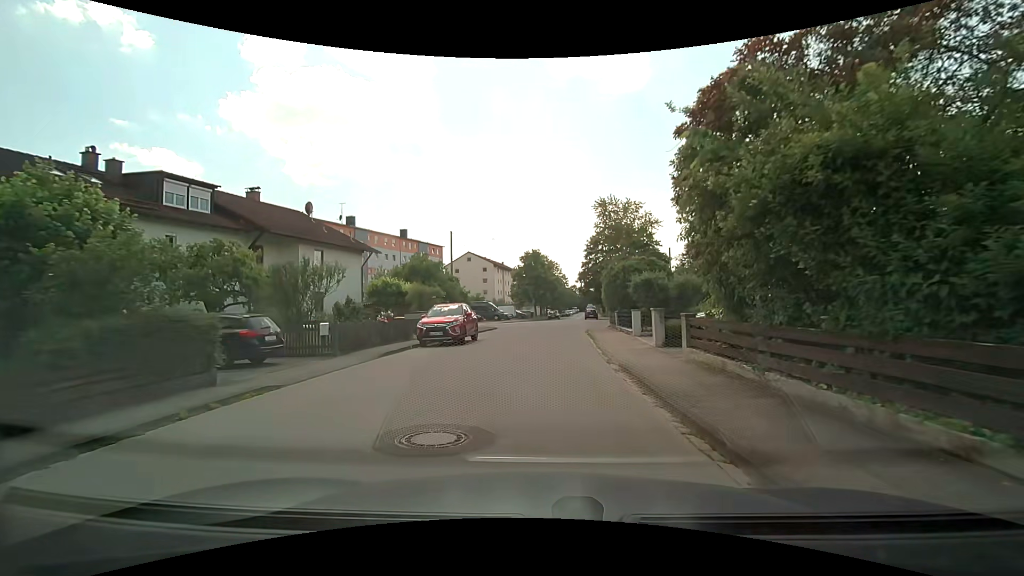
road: residential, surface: asphalt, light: Day
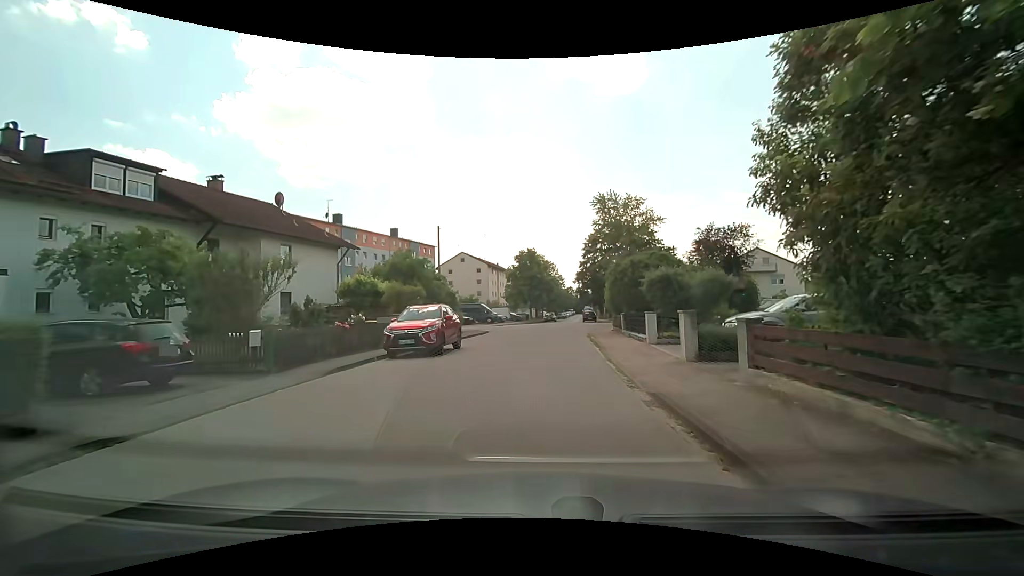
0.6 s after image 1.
(0.0, +3.6) m; 0°
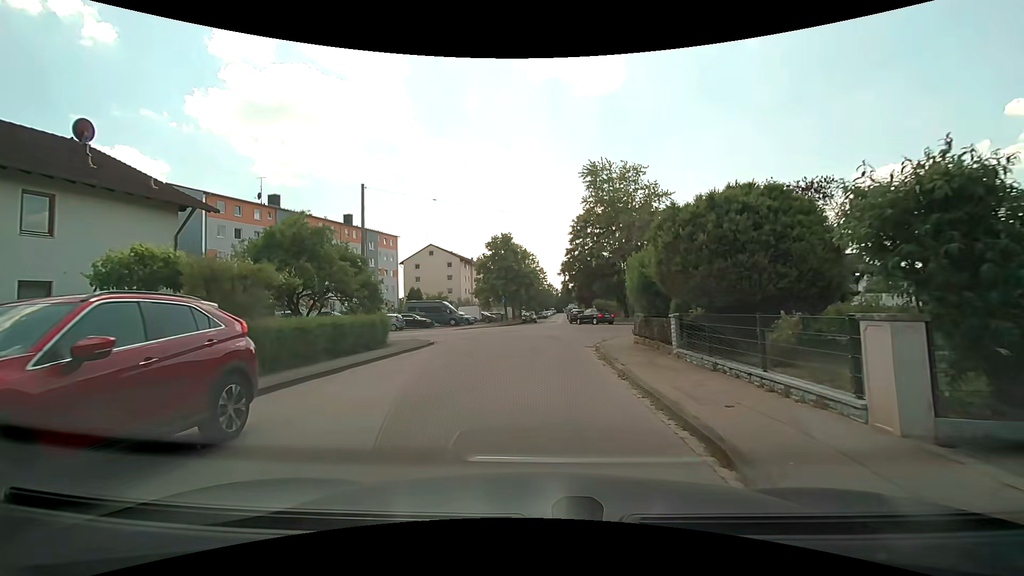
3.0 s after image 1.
(+0.2, +12.8) m; +2°
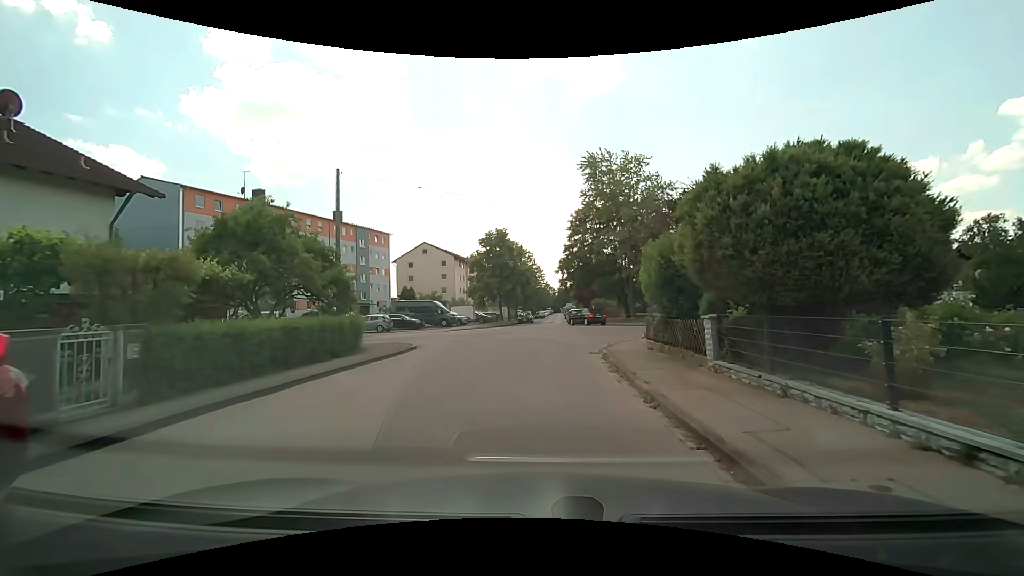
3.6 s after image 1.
(0.0, +2.8) m; +1°
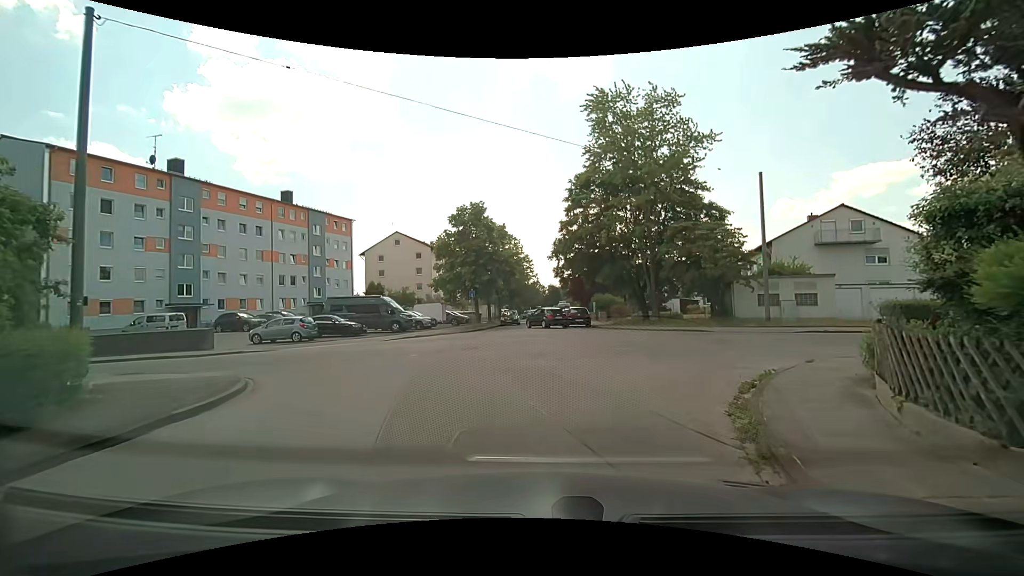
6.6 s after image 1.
(+0.1, +12.7) m; -1°
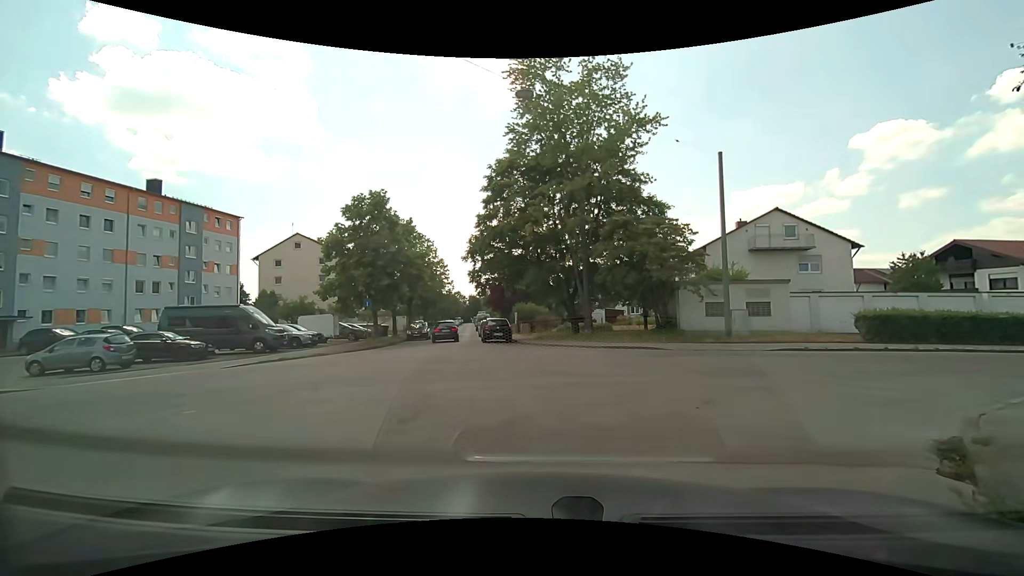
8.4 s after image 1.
(+0.5, +6.5) m; +8°
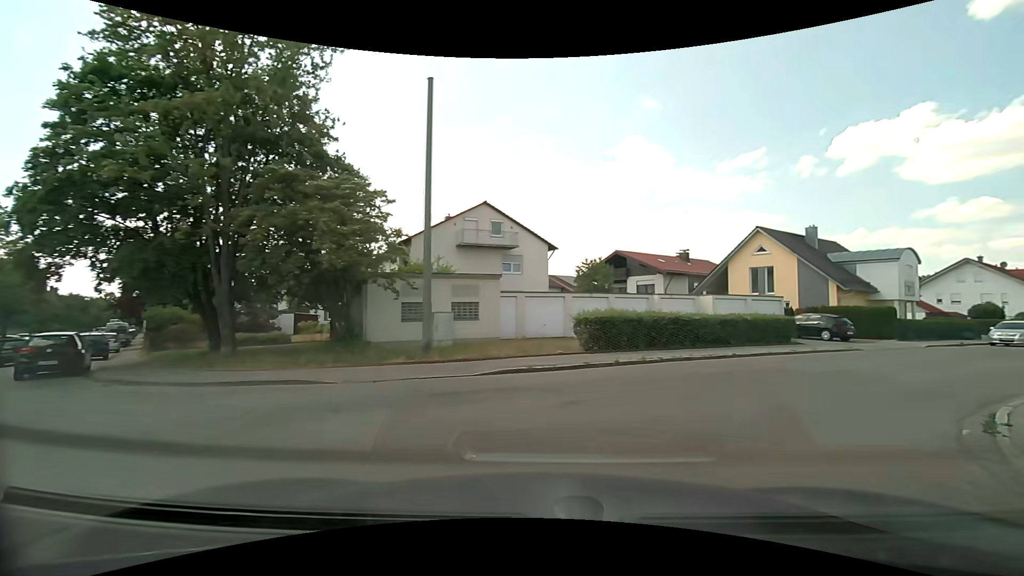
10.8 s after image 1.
(+2.2, +8.2) m; +33°
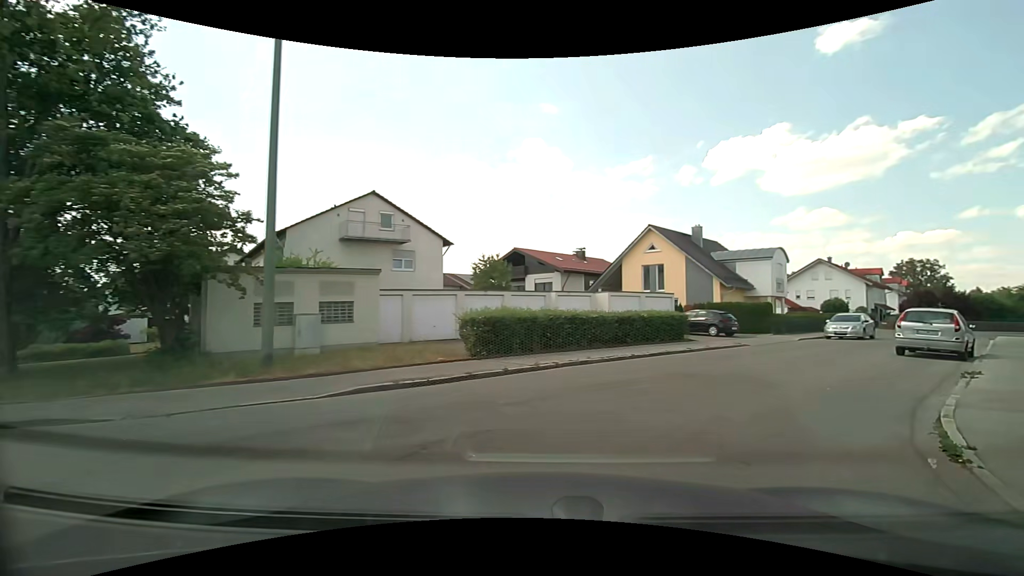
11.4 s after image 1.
(+0.2, +2.3) m; +11°
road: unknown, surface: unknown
